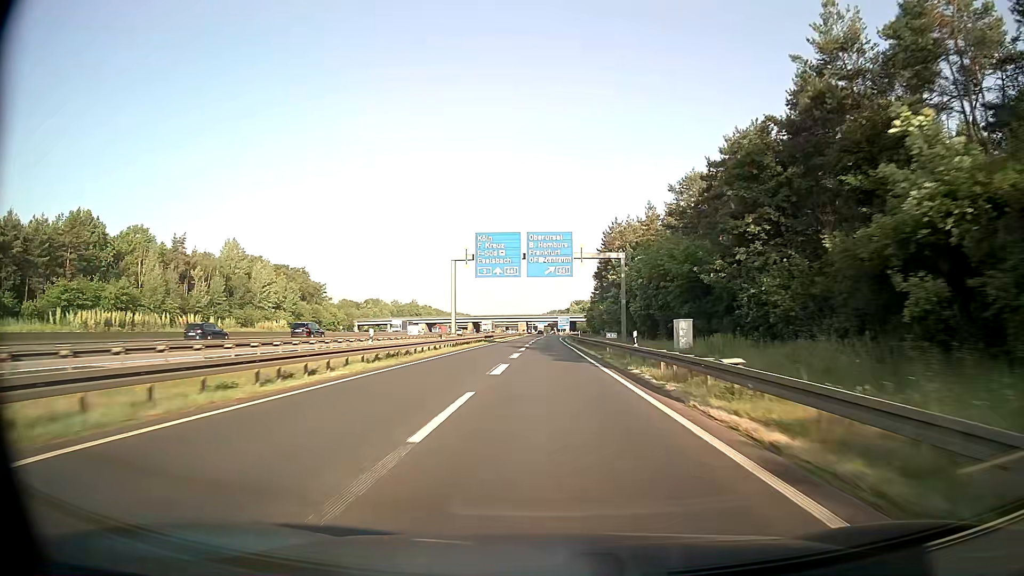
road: motorway_link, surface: asphalt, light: Day
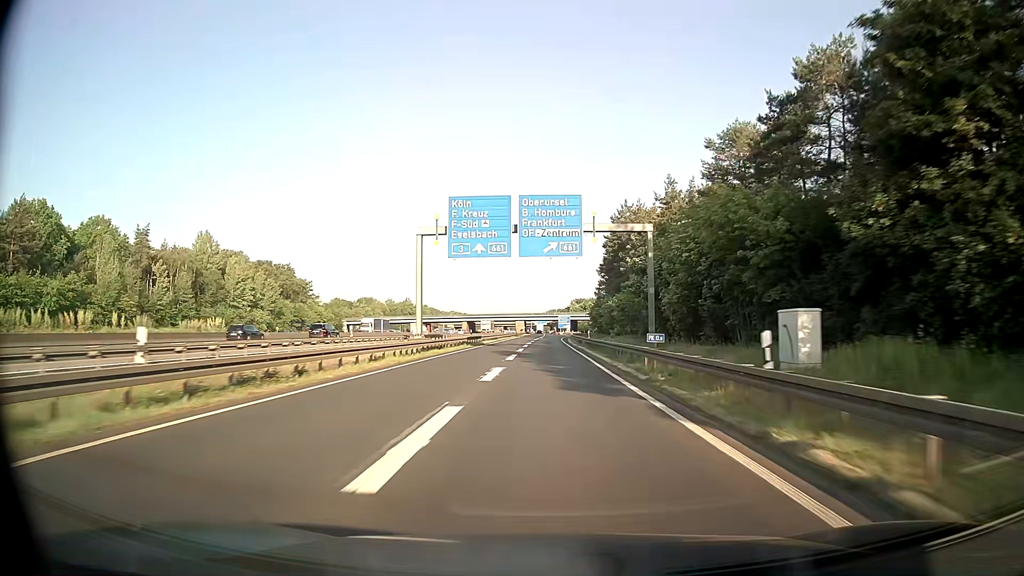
(0.0, +14.8) m; 0°
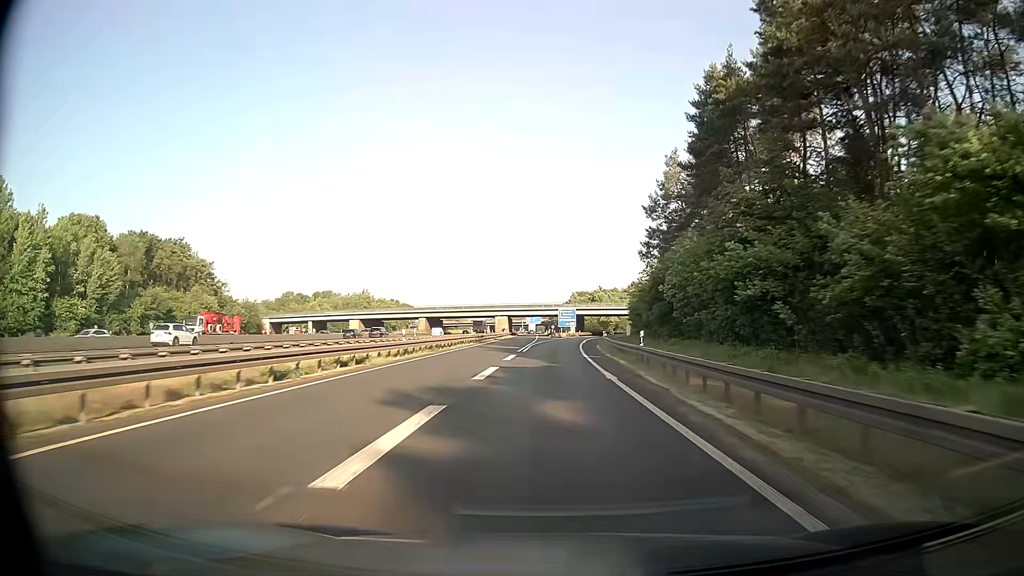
(+0.3, +73.1) m; 0°
(0, +10) (0, +20) (0, +30) (0, +40) (0, +50) (+1, +60) (+1, +70) (+1, +80) (+2, +90) (+3, +100) m
